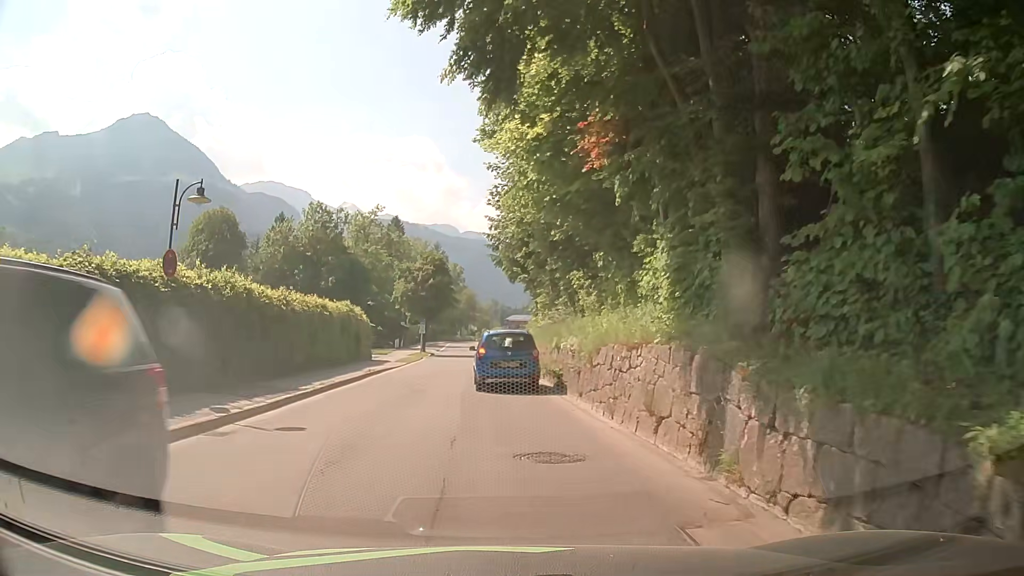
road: tertiary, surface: asphalt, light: Day
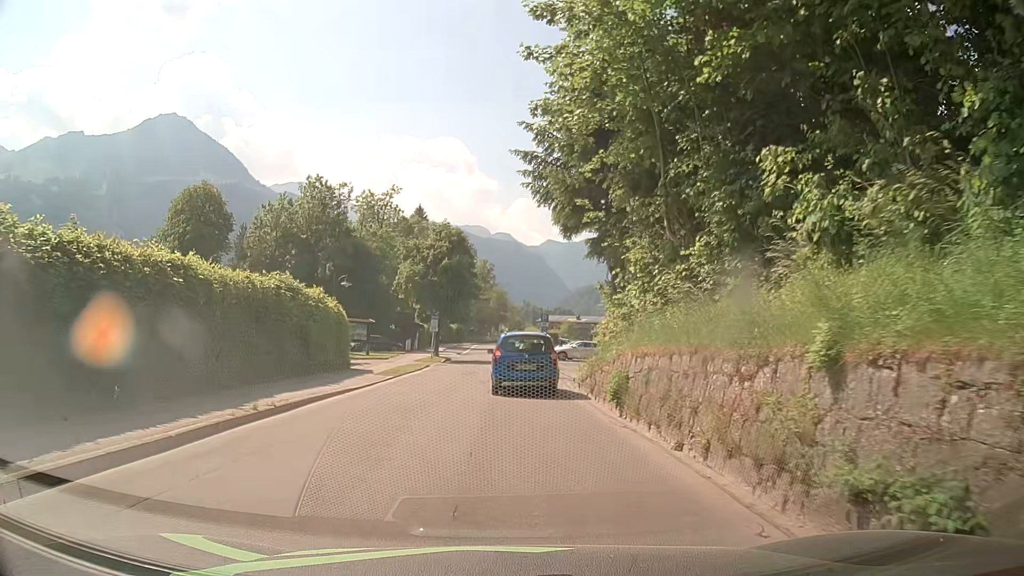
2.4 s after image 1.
(-0.2, +15.8) m; -3°
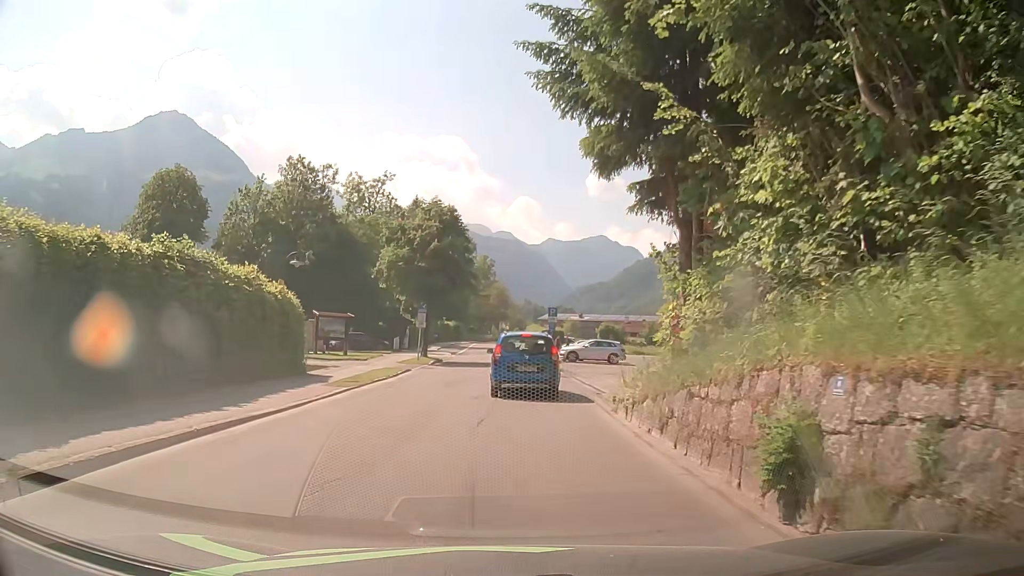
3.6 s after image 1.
(+0.1, +7.7) m; +2°
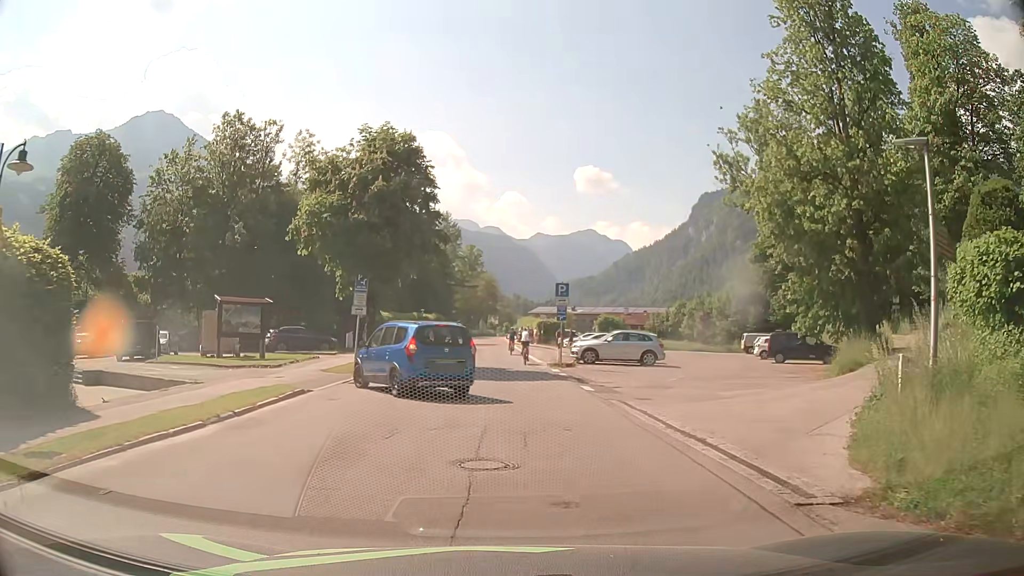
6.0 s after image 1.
(0.0, +14.4) m; 0°
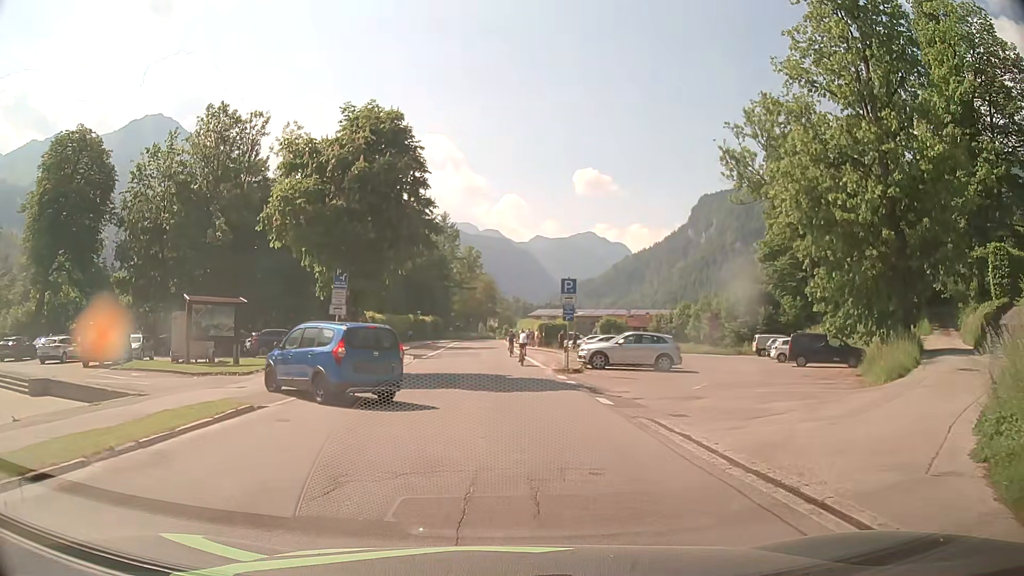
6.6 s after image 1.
(0.0, +3.2) m; 0°
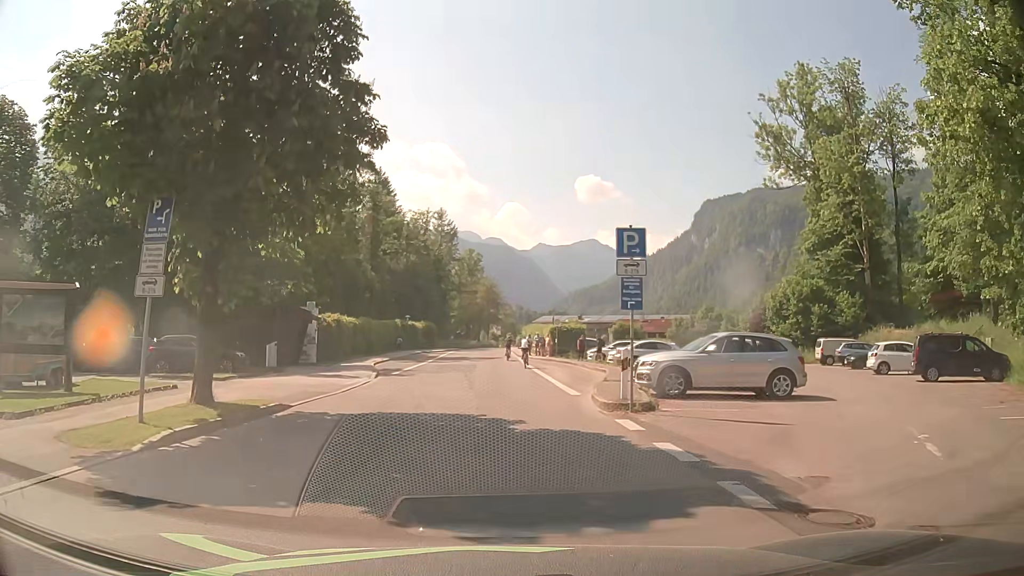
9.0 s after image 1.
(0.0, +12.8) m; 0°
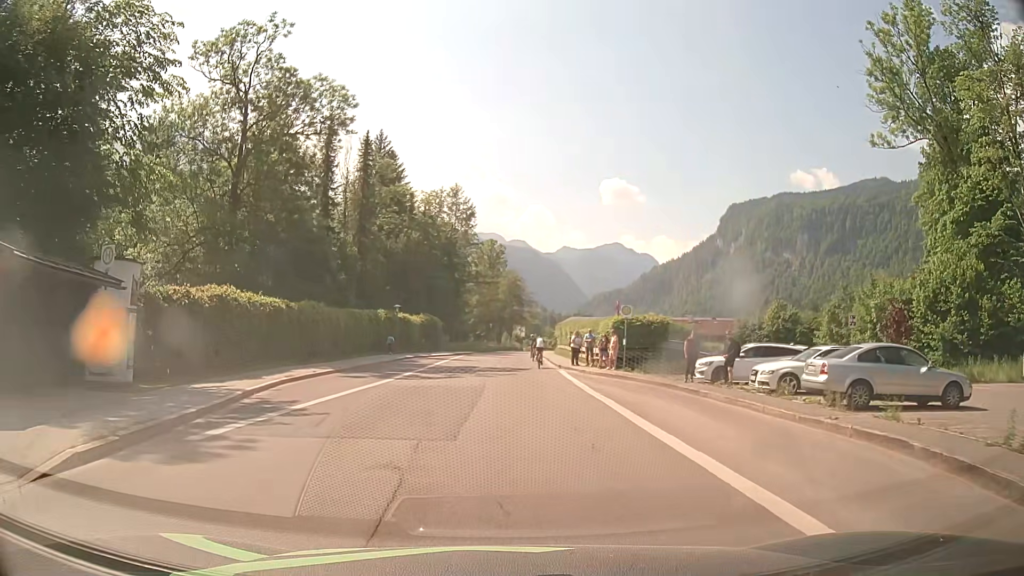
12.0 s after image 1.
(-0.4, +21.6) m; -2°
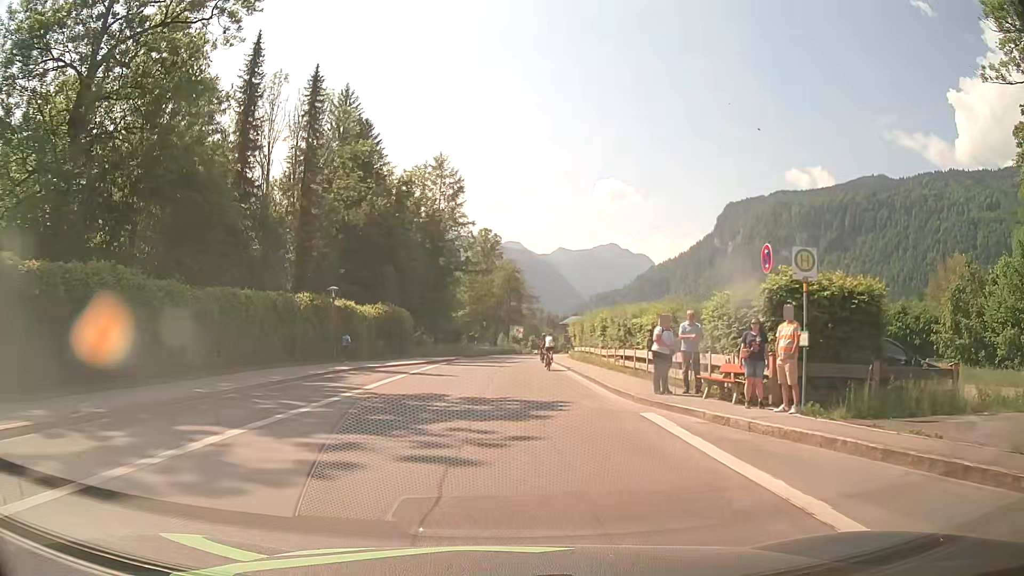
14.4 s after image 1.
(0.0, +19.2) m; +1°
(0, +10) (0, +20) (+1, +30) (+1, +40) (+1, +50) (+2, +60) (+3, +70) (+5, +80) (+6, +90) (+6, +100) m
